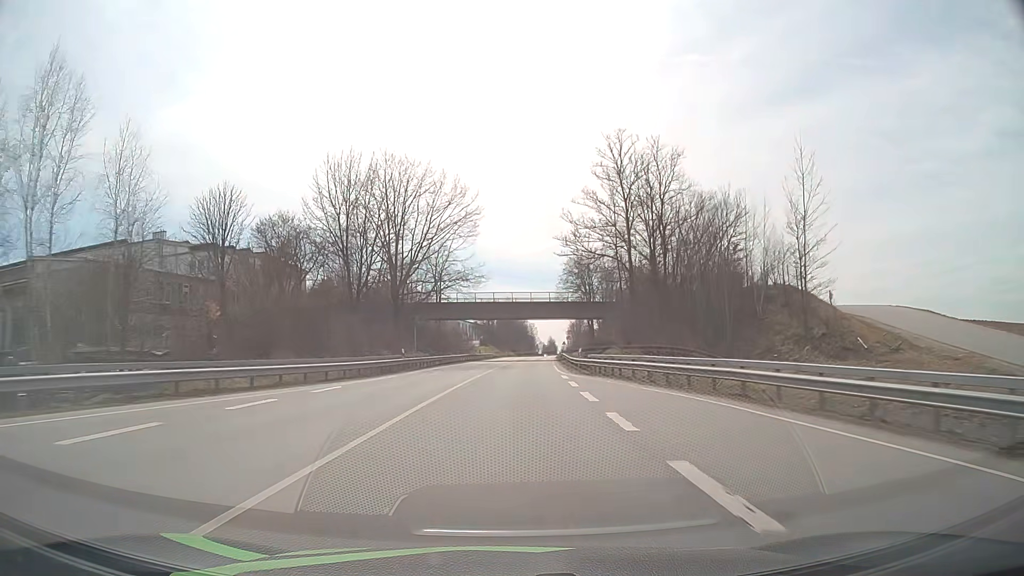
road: primary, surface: asphalt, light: Day
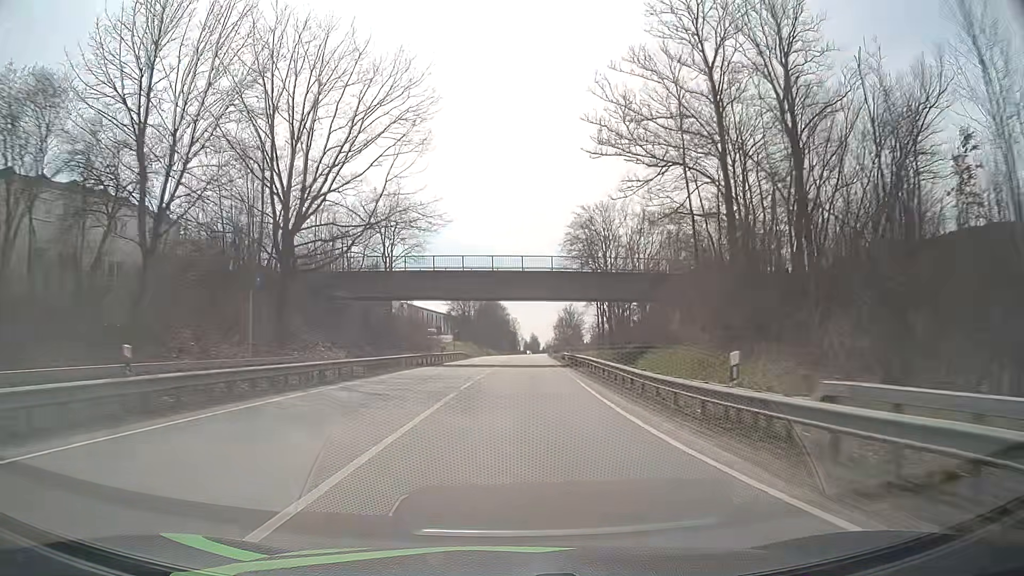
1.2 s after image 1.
(+0.3, +28.5) m; +2°
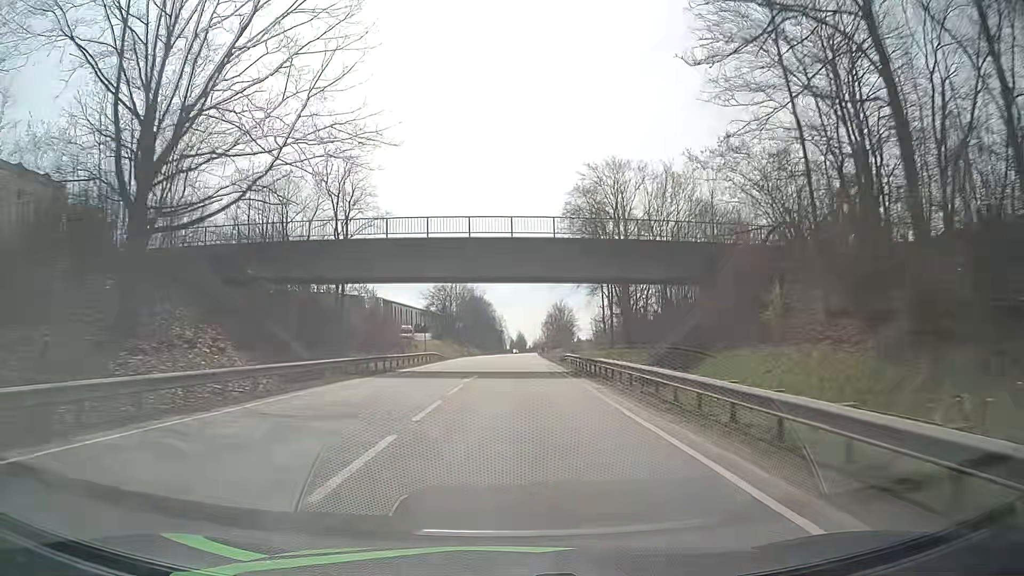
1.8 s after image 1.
(+0.1, +14.3) m; +1°
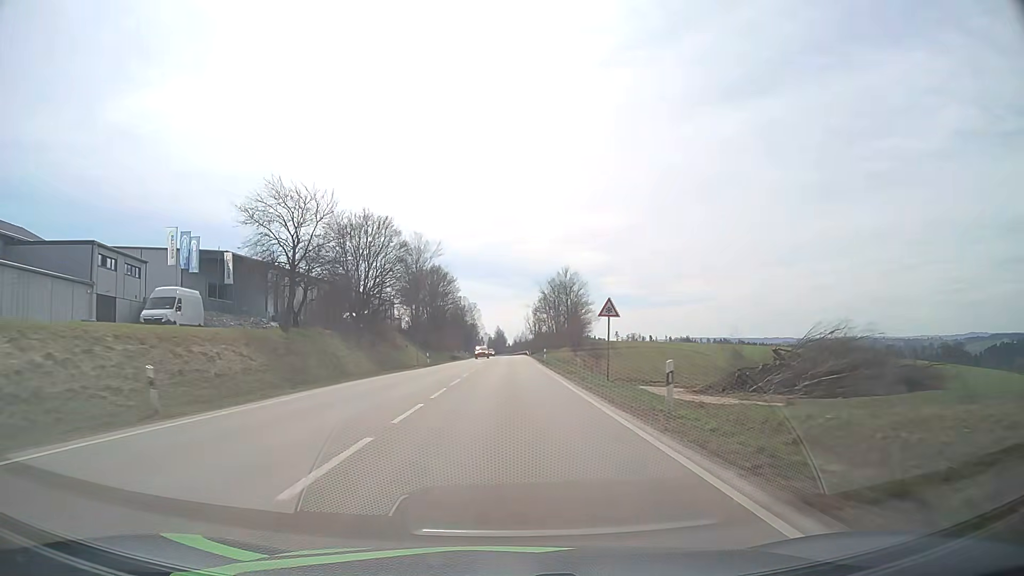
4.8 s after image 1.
(+1.5, +72.3) m; +2°
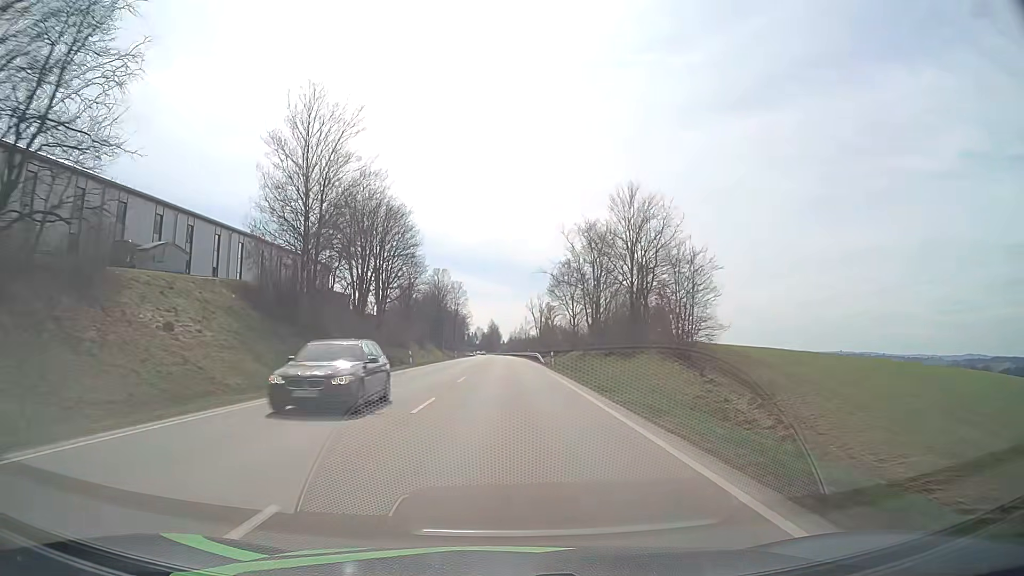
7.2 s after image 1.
(0.0, +58.9) m; 0°
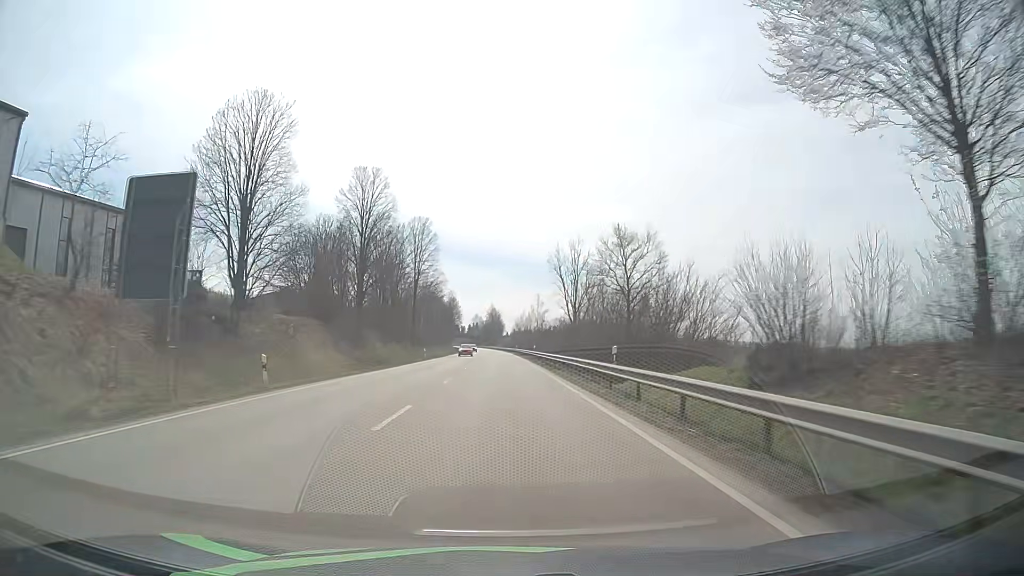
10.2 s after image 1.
(+0.2, +74.7) m; 0°
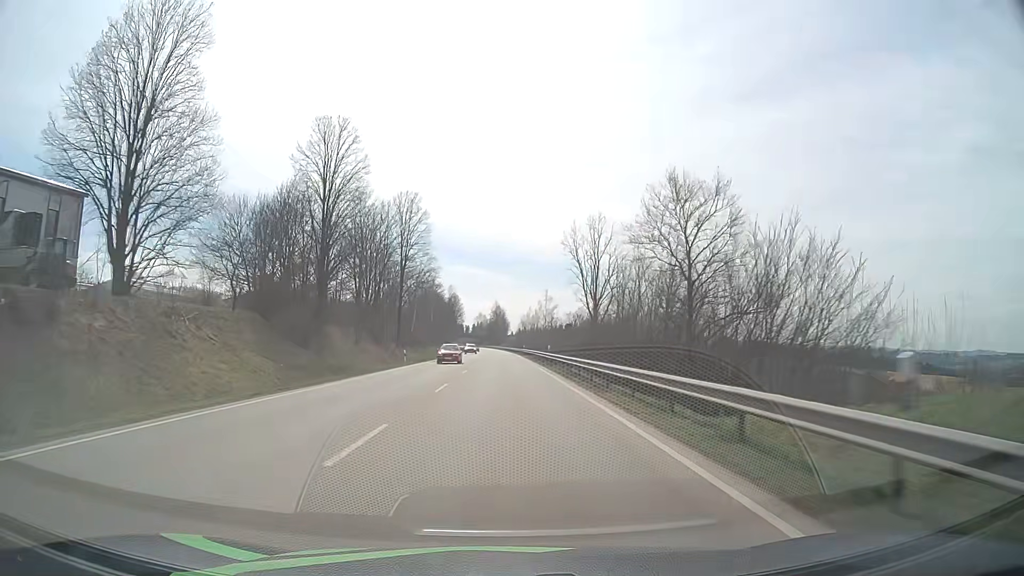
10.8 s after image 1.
(0.0, +15.0) m; 0°
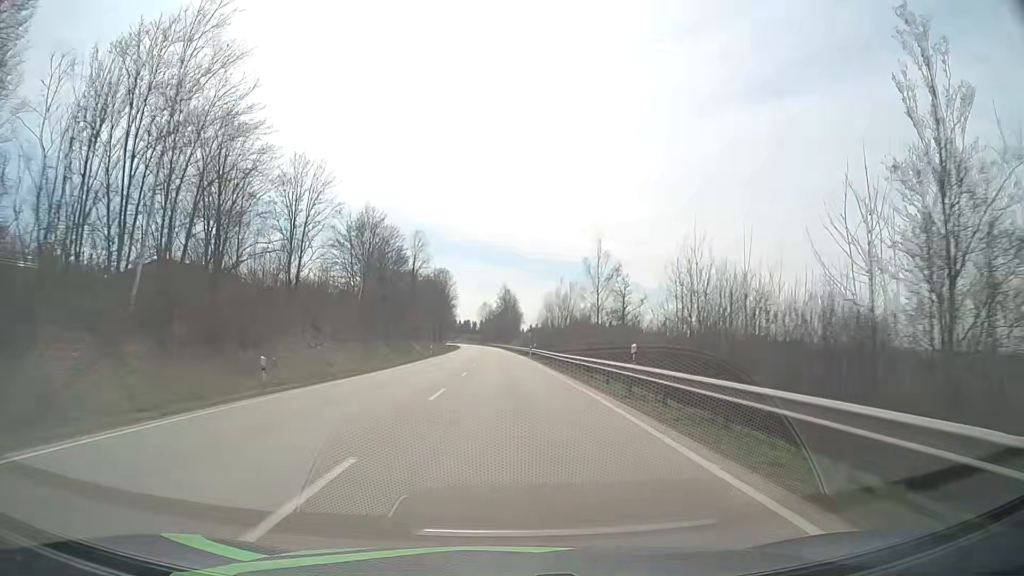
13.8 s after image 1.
(-0.8, +75.2) m; -1°
(0, +10) (0, +20) (0, +30) (0, +40) (0, +50) (-1, +60) (-1, +70) (-1, +80) (-1, +90) (-2, +100) m
